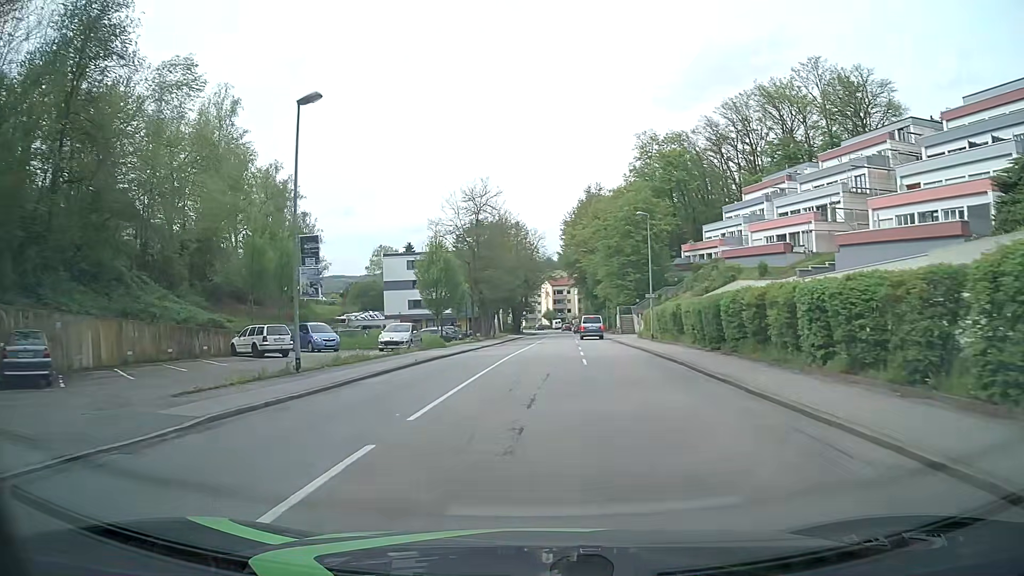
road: tertiary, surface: asphalt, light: Day
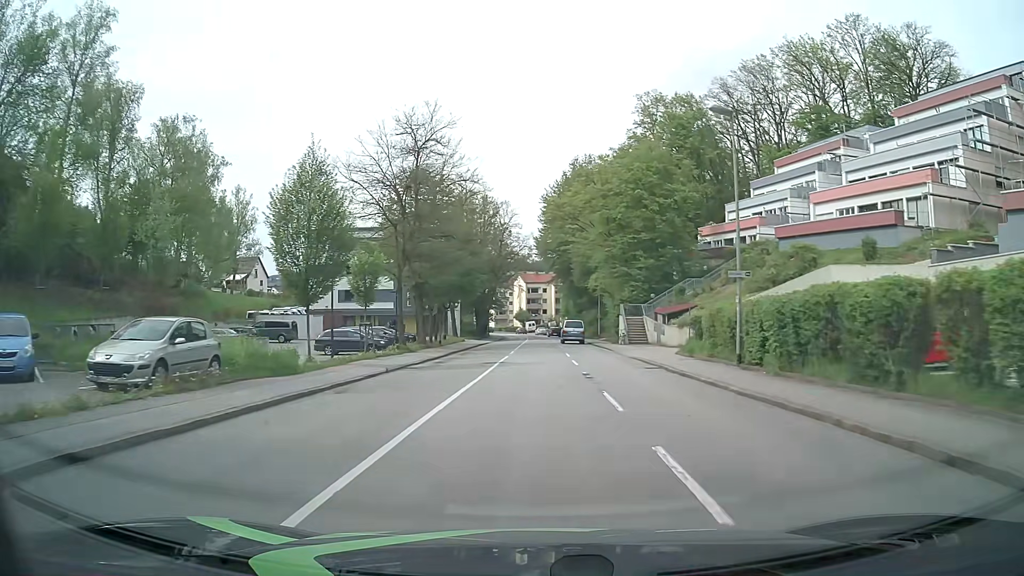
(+0.4, +22.9) m; +2°
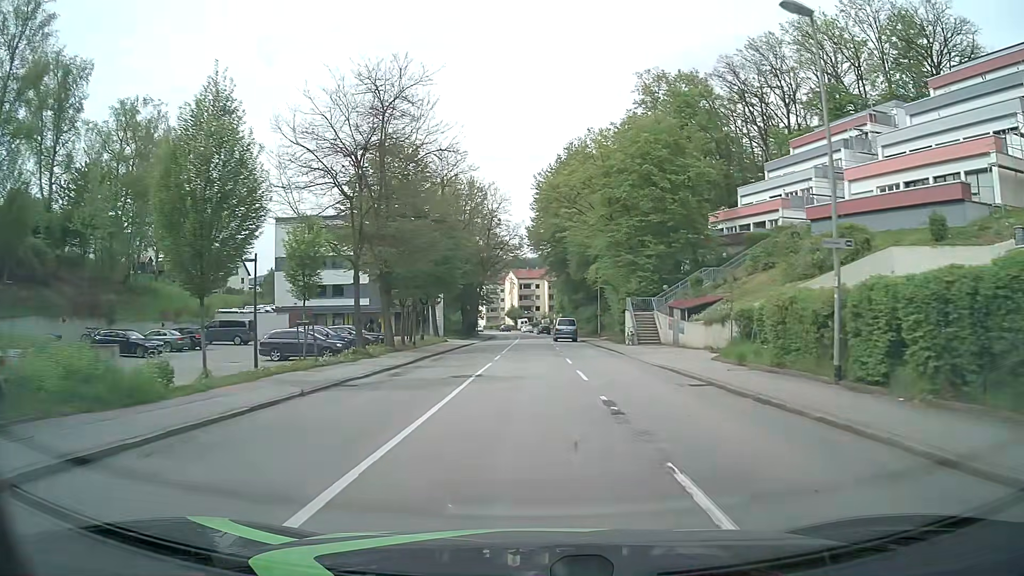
(+0.1, +7.6) m; +1°
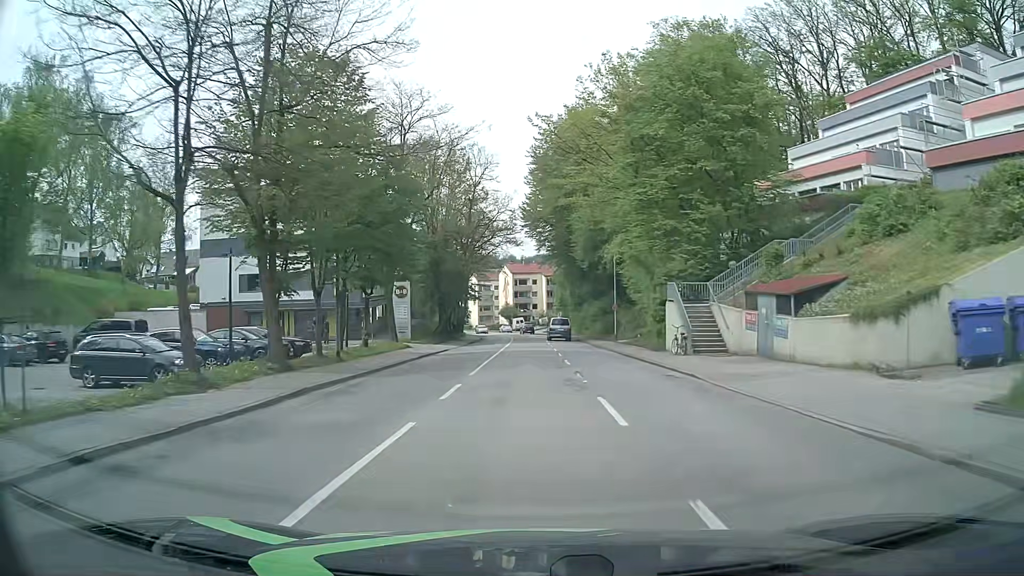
(+0.1, +15.3) m; 0°
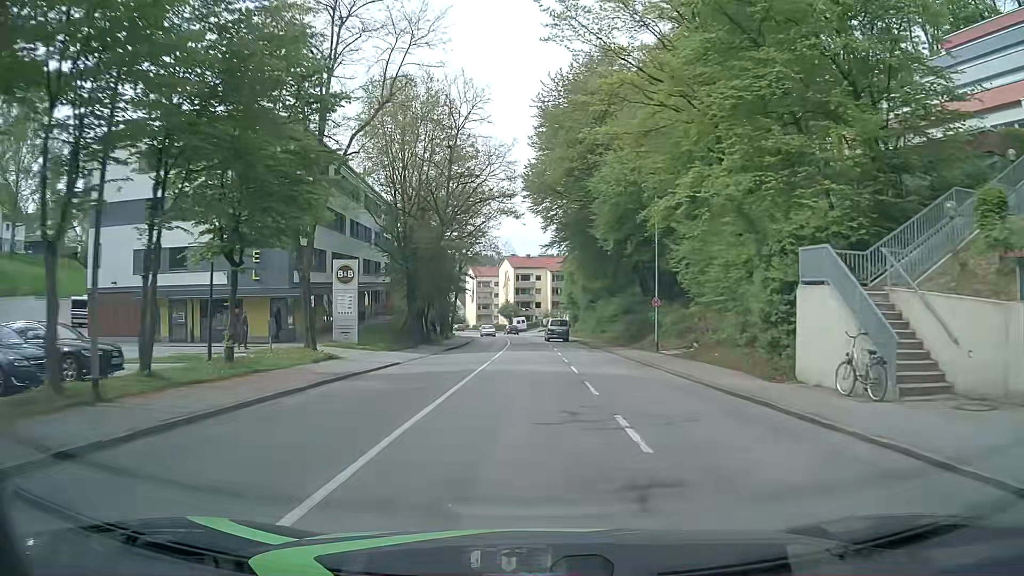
(-0.1, +15.3) m; 0°
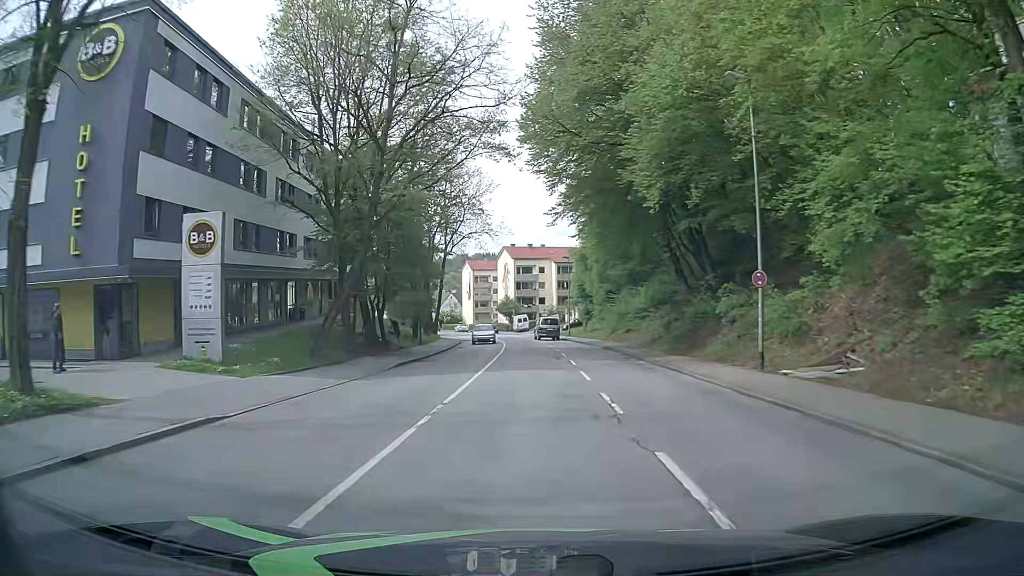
(0.0, +15.3) m; 0°
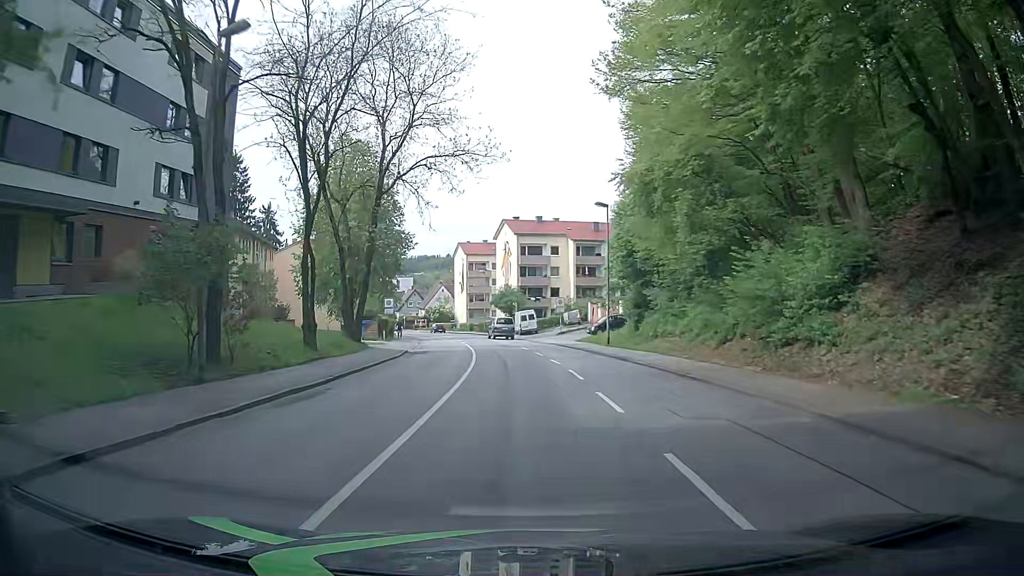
(-0.2, +30.6) m; -1°
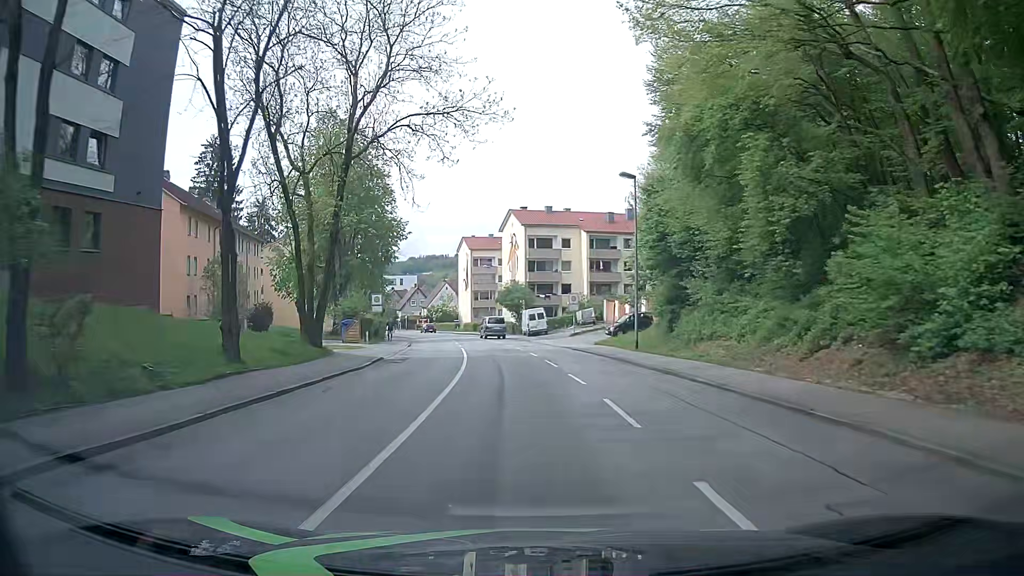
(-0.1, +7.6) m; 0°
(0, +10) (-1, +20) (-2, +30) (-3, +40) (-4, +50) (-6, +60) (-9, +69) (-11, +79) (-14, +88) (-18, +98) m
